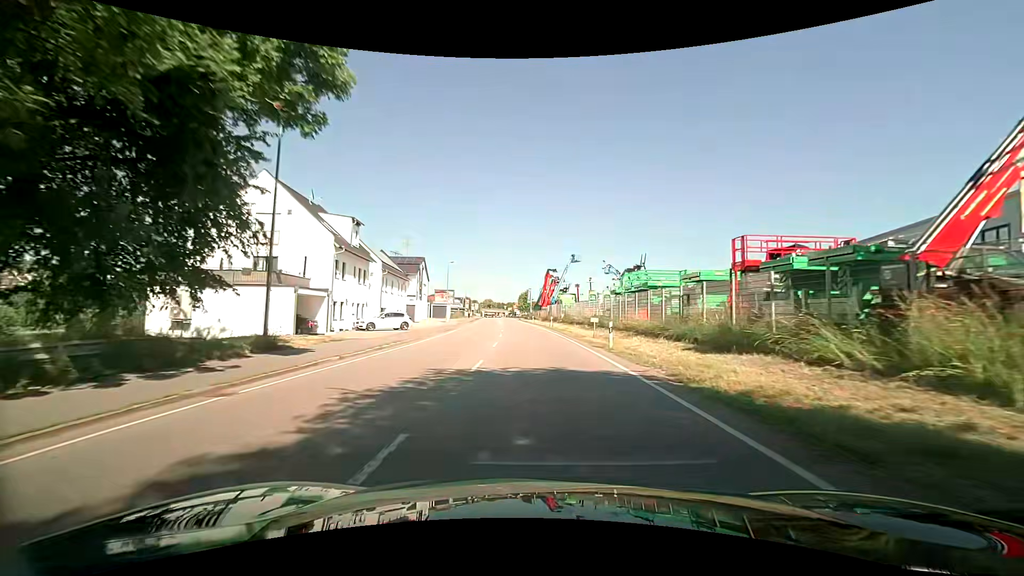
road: primary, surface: asphalt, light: Day
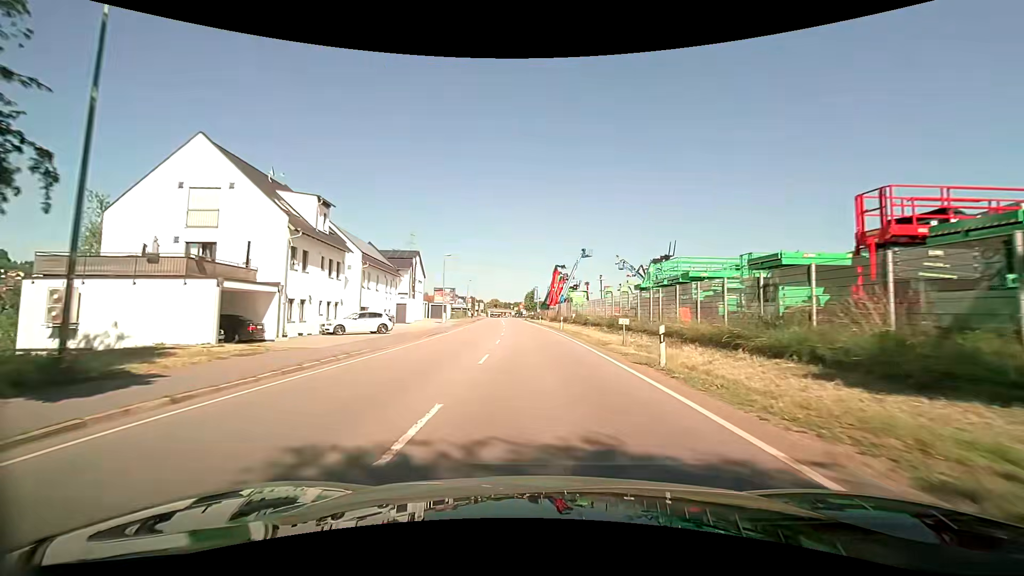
(-0.1, +7.3) m; -2°
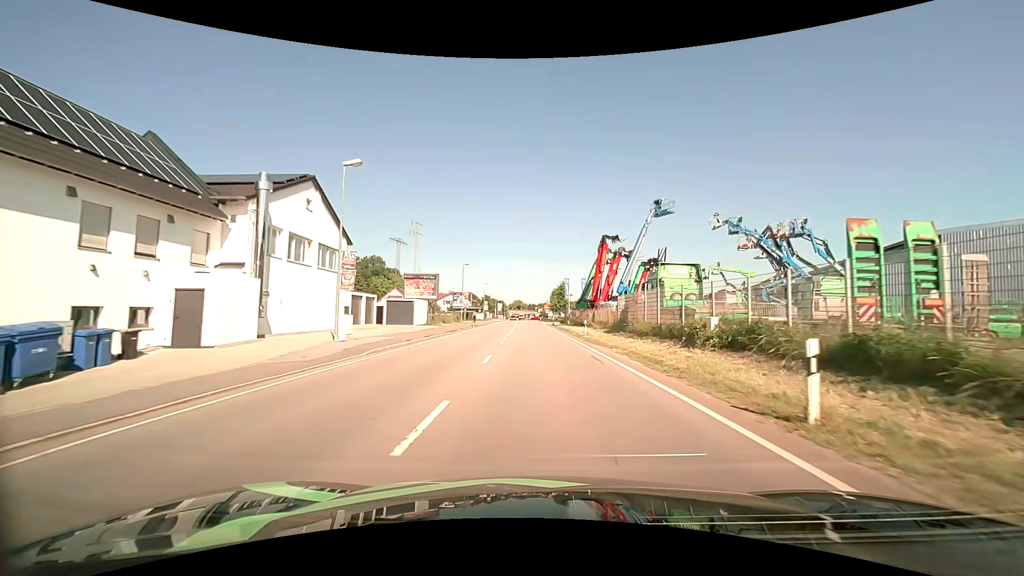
(-1.0, +35.9) m; -3°
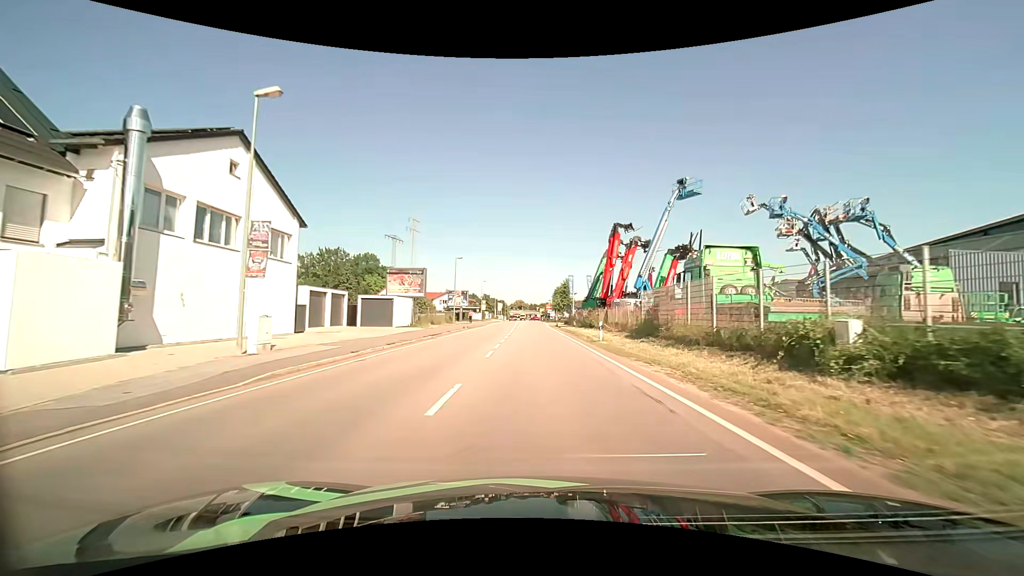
(0.0, +7.2) m; 0°
